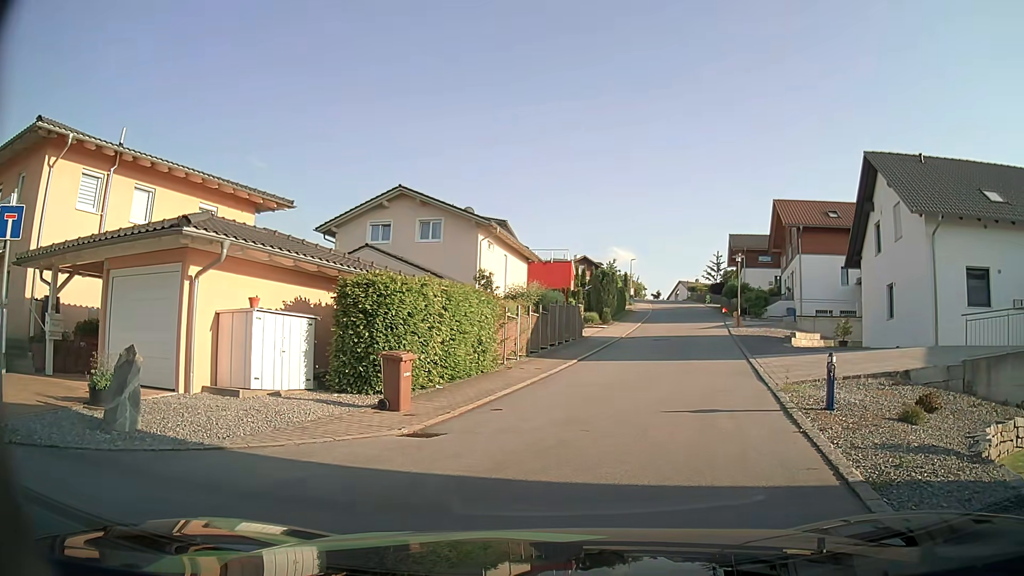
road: residential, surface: asphalt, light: Day
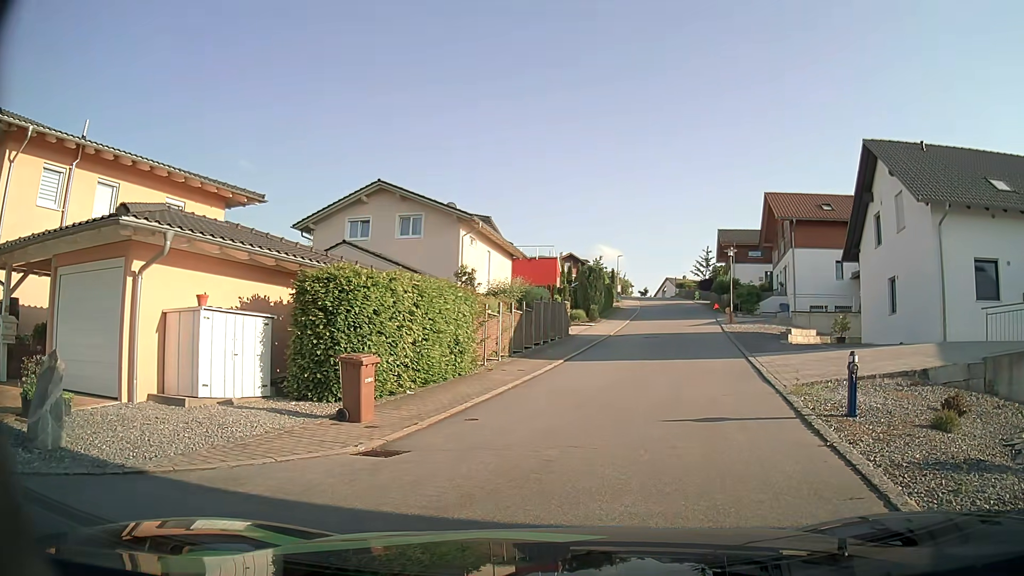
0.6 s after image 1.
(0.0, +1.4) m; 0°
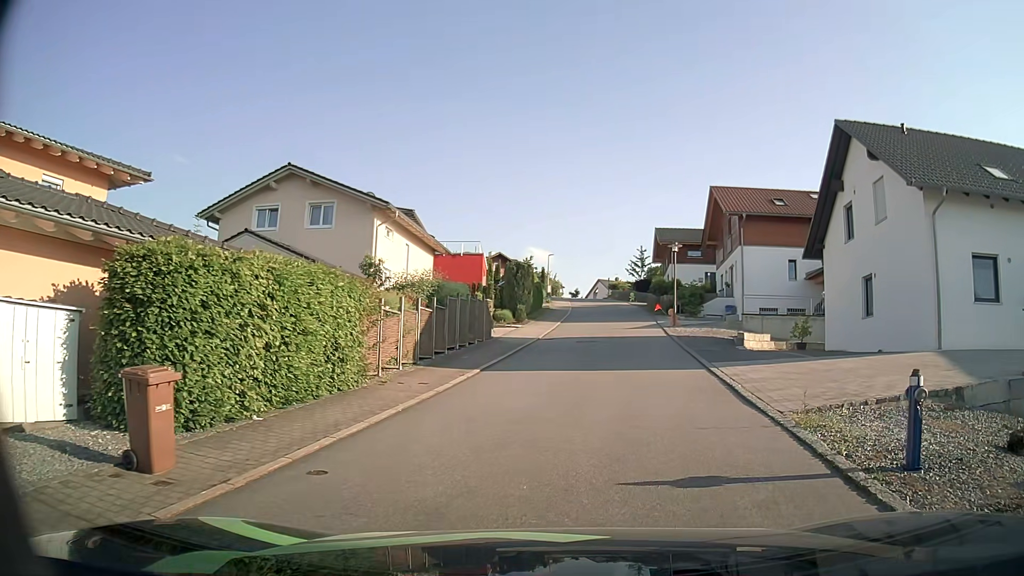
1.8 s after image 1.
(+0.2, +3.8) m; +7°
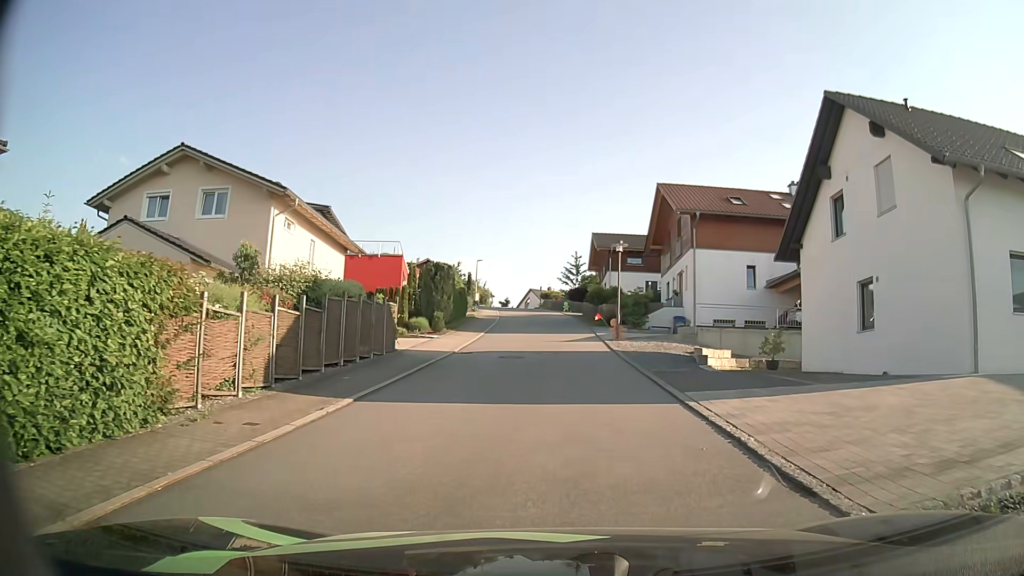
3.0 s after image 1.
(+0.2, +4.9) m; +5°
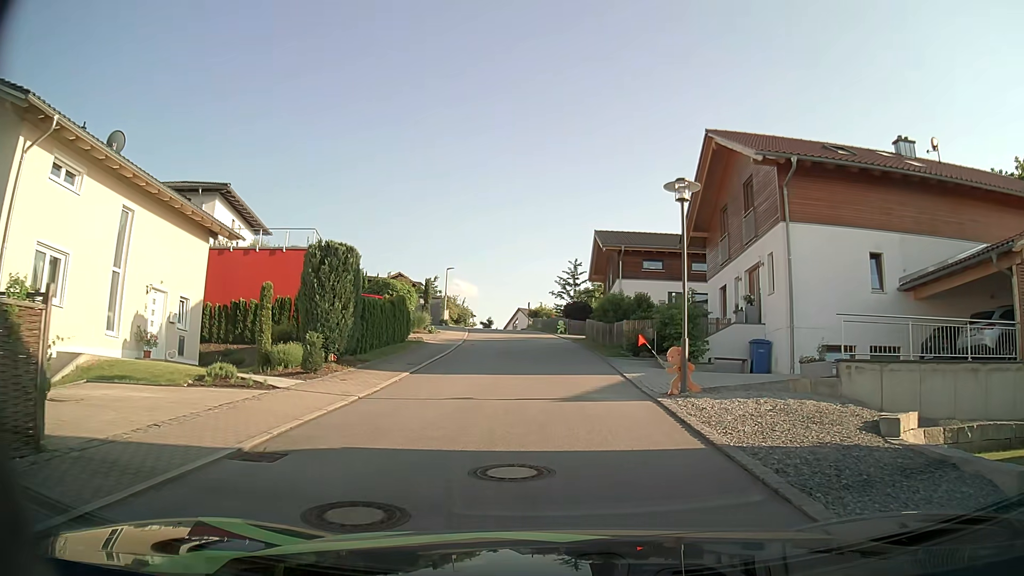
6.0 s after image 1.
(+0.4, +15.2) m; +1°
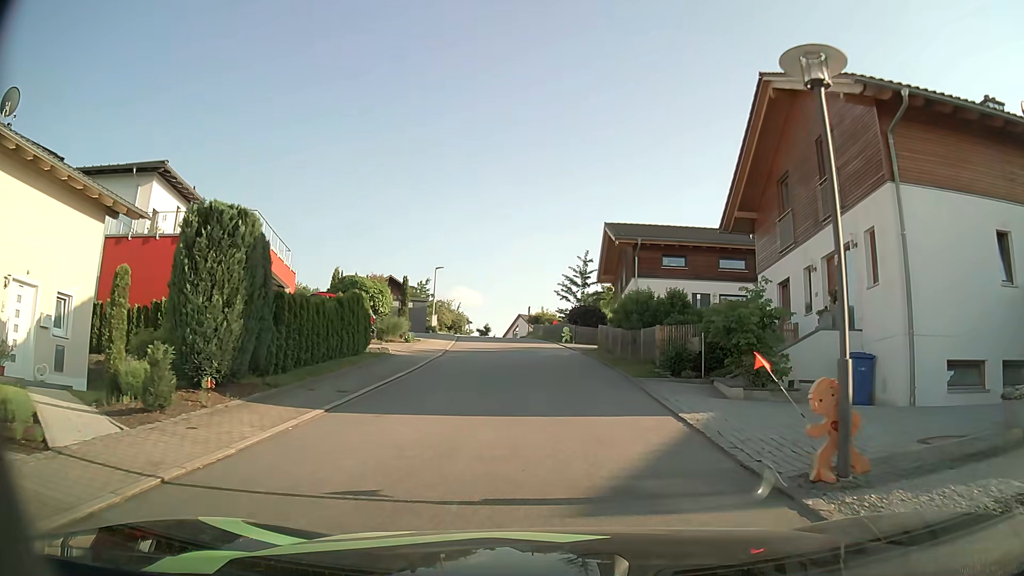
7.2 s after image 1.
(0.0, +6.7) m; 0°
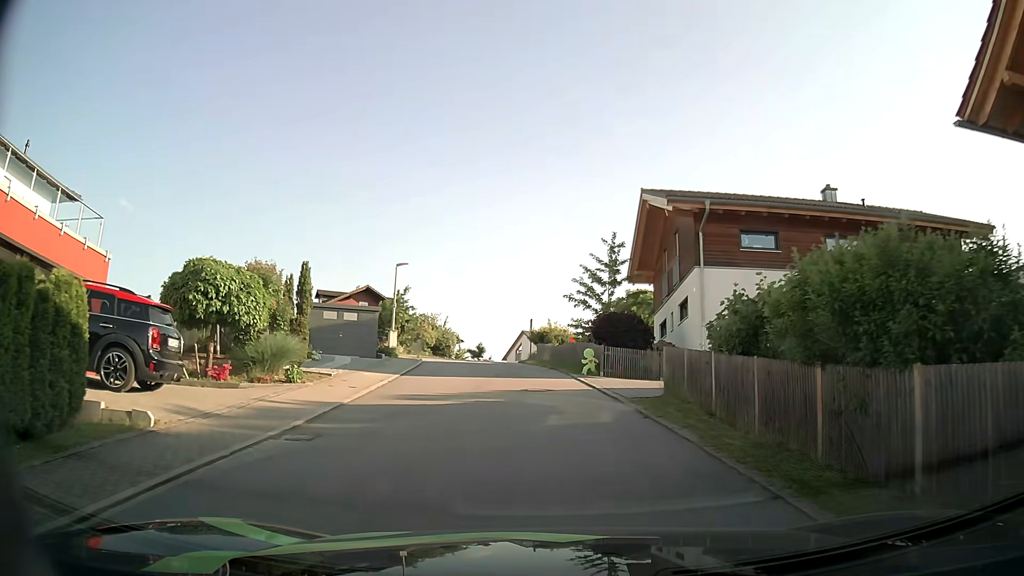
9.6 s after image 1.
(-0.1, +14.4) m; 0°
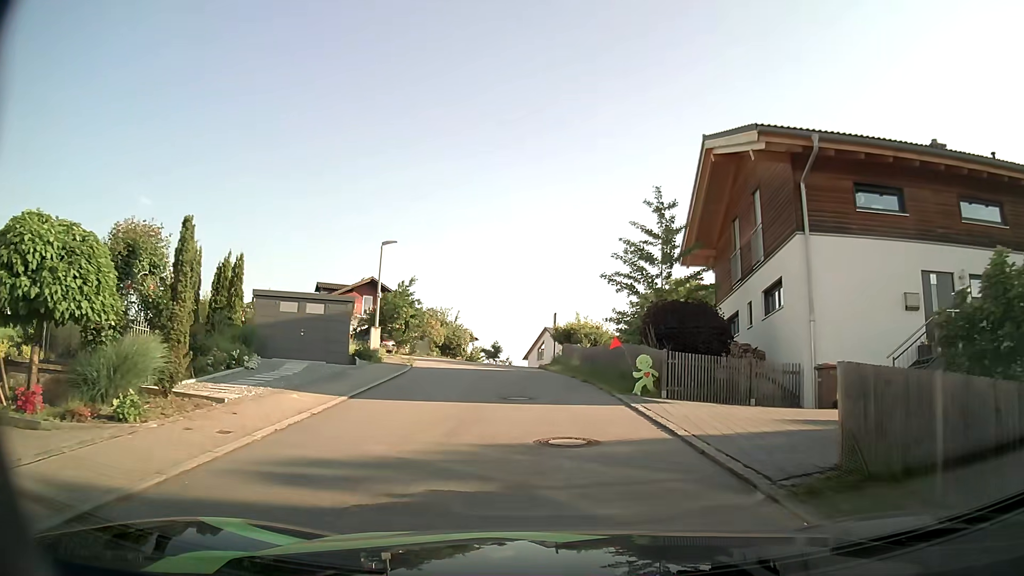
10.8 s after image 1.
(-0.2, +7.5) m; -3°
(0, +10) (-1, +20) (-2, +30) (-6, +39) (-13, +46) (-21, +52) (-29, +58) (-38, +63) (-46, +68) (-54, +74) m
